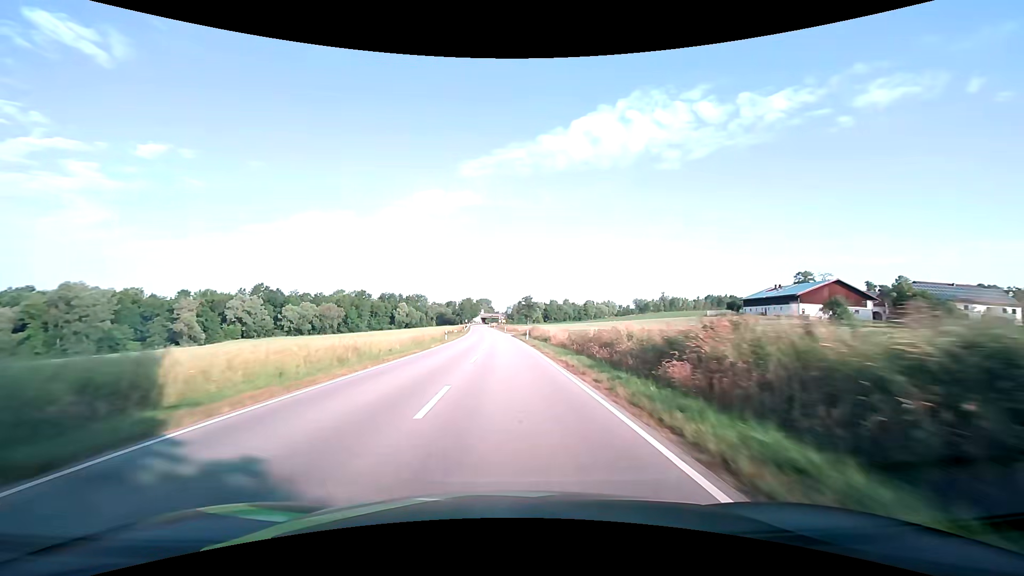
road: secondary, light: Day
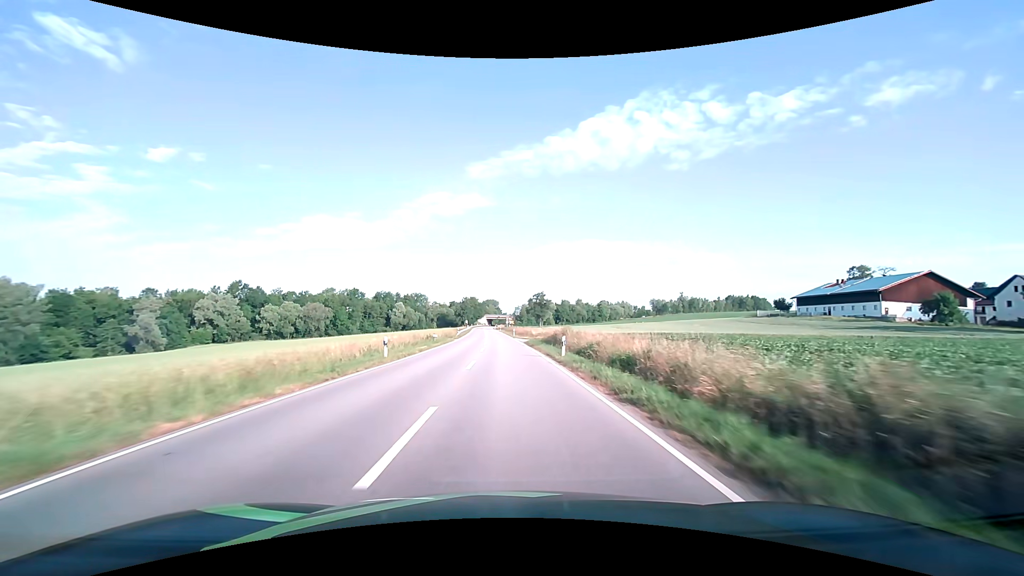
(-0.1, +27.1) m; -1°
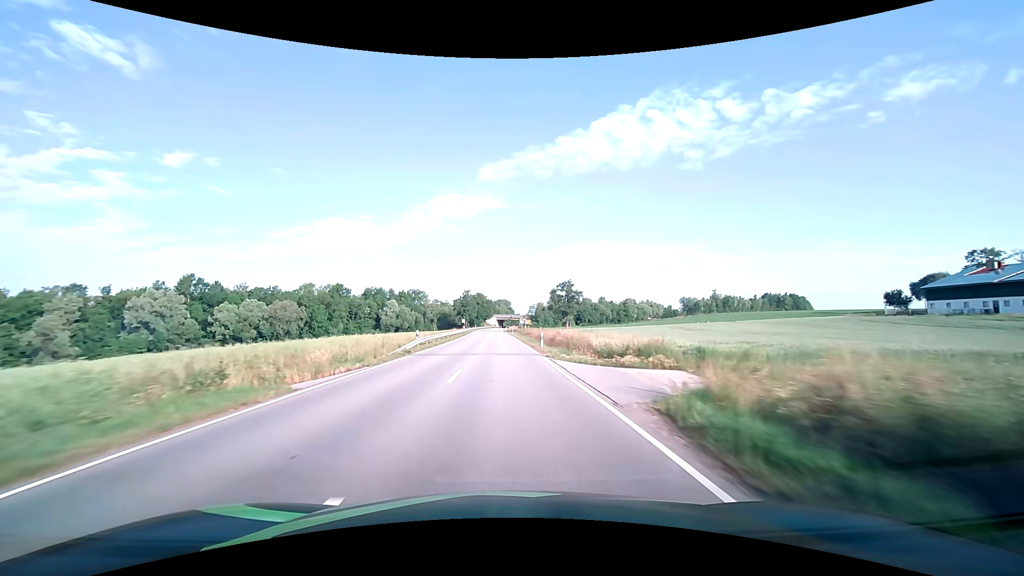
(-0.5, +40.5) m; -1°
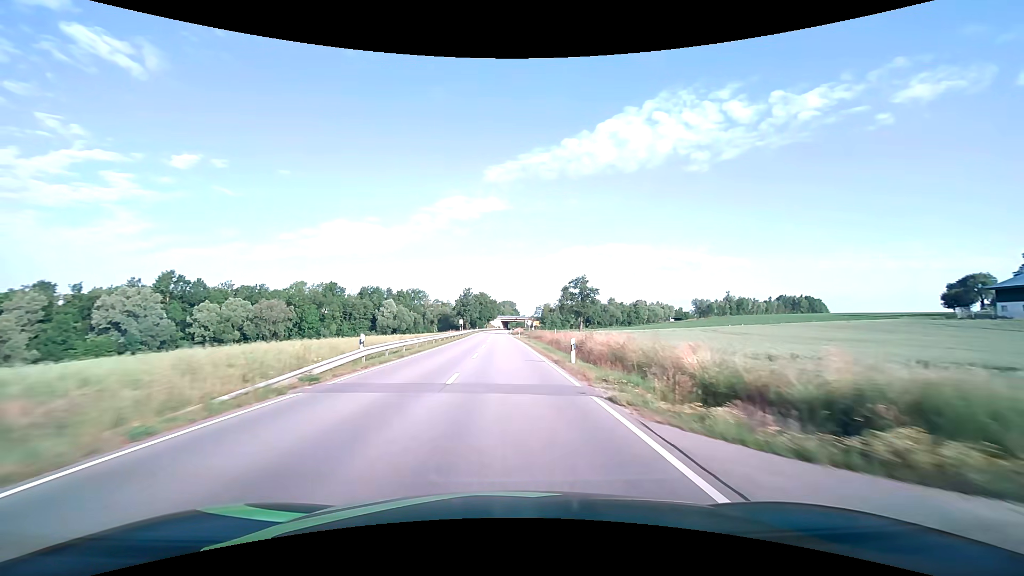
(-0.1, +13.5) m; -1°
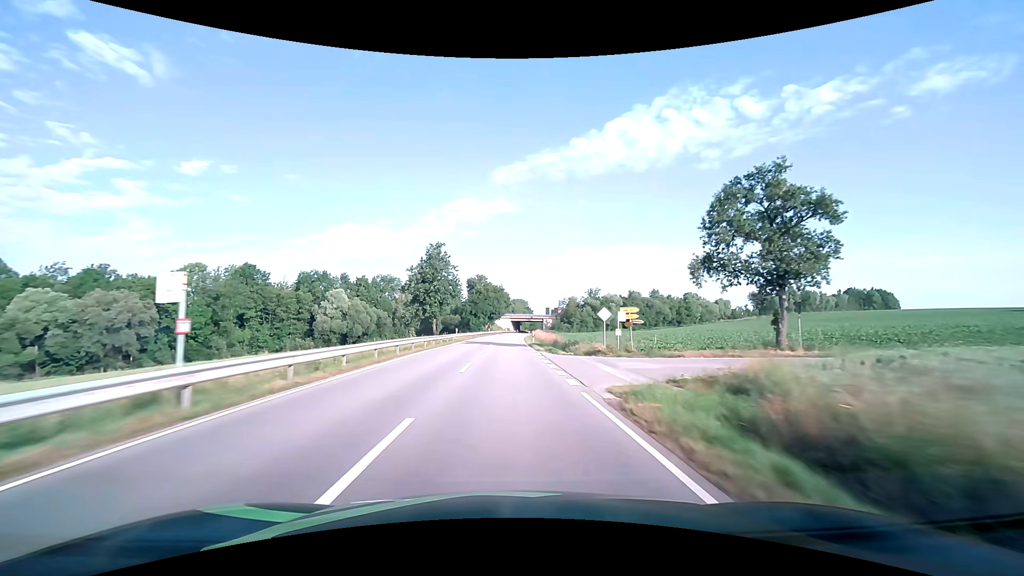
(-0.8, +67.4) m; -1°
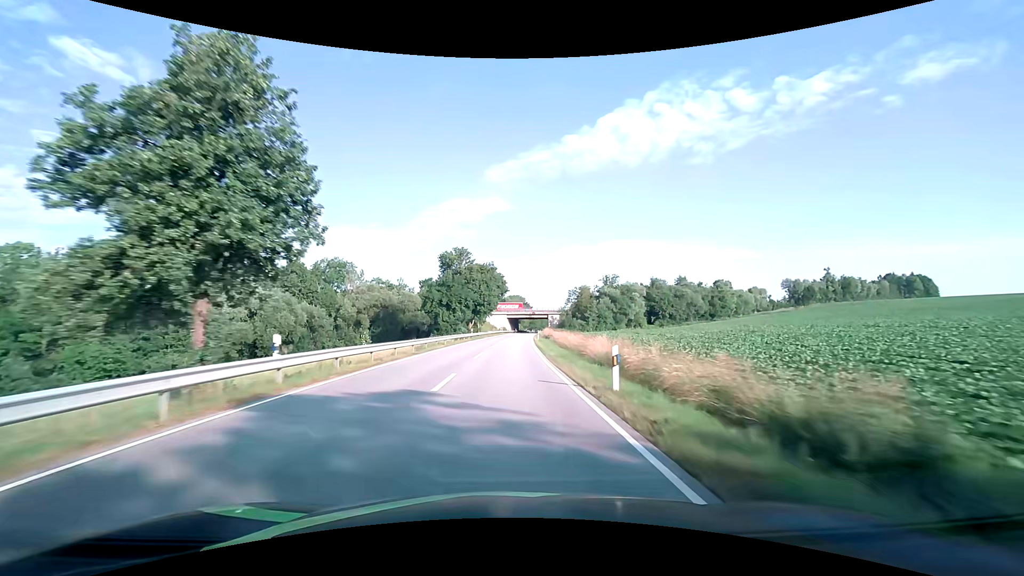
(+0.1, +40.5) m; 0°
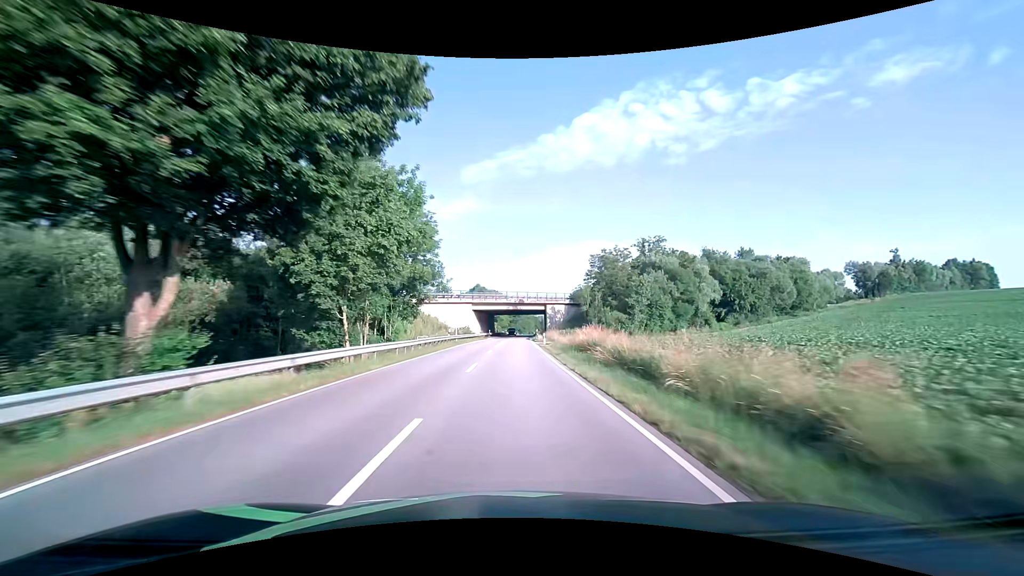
(+1.7, +67.5) m; +3°
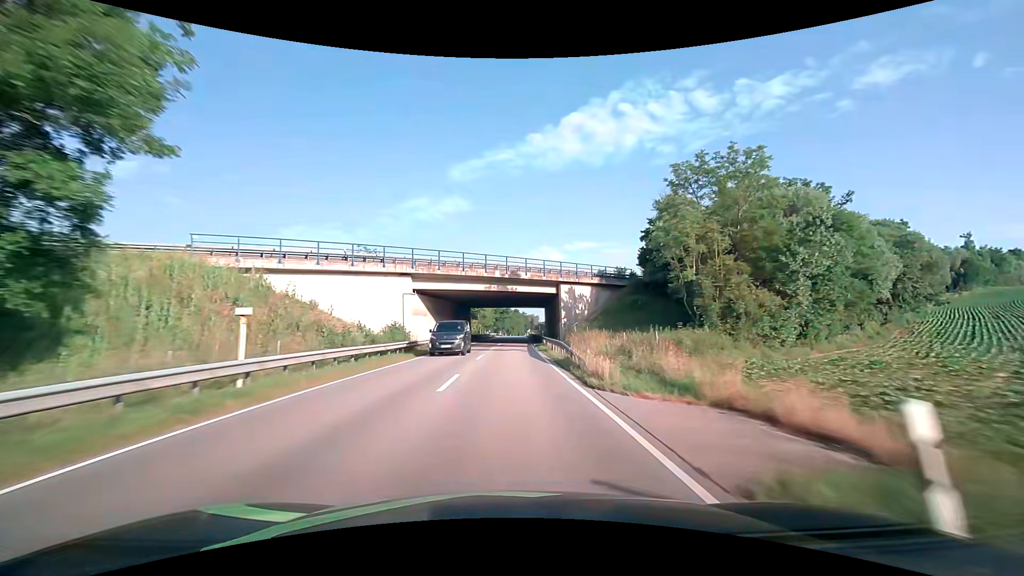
(+0.5, +40.5) m; +1°
(0, +10) (0, +20) (0, +30) (0, +40) (+1, +50) (+1, +60) (+1, +70) (+2, +80) (+2, +90) (+3, +100) m
